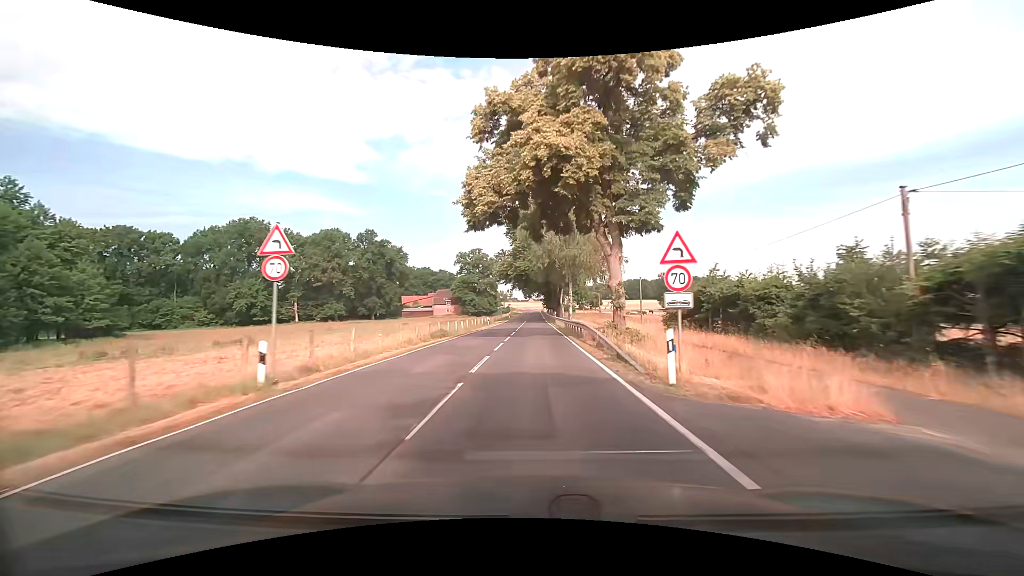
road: secondary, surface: asphalt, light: Day
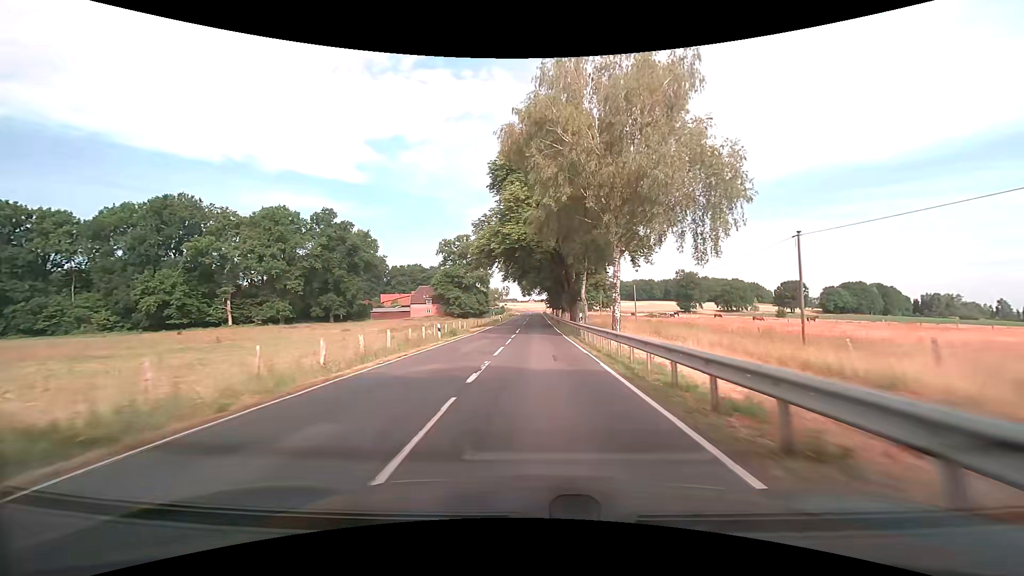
(-0.1, +31.6) m; 0°
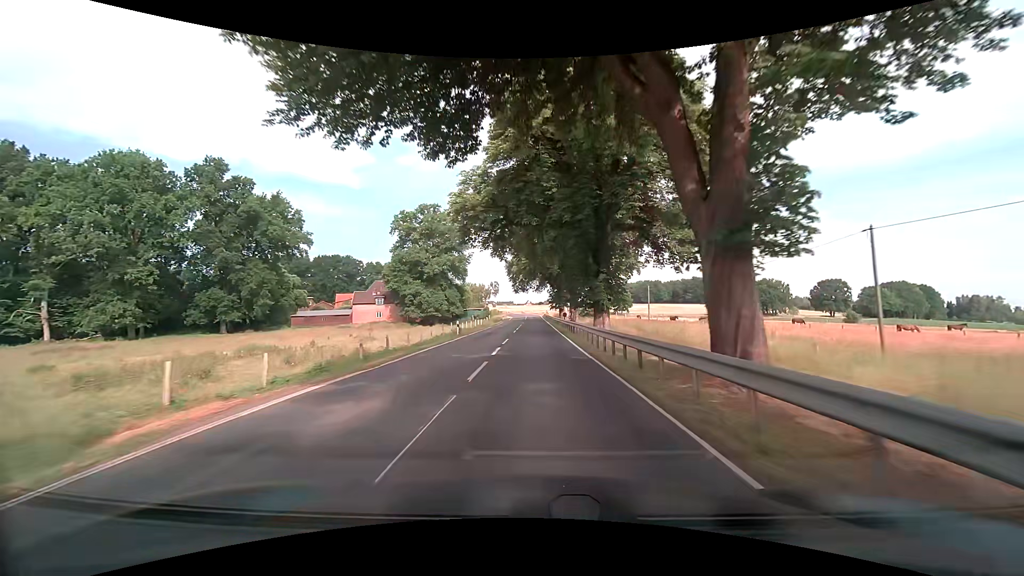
(0.0, +41.6) m; 0°
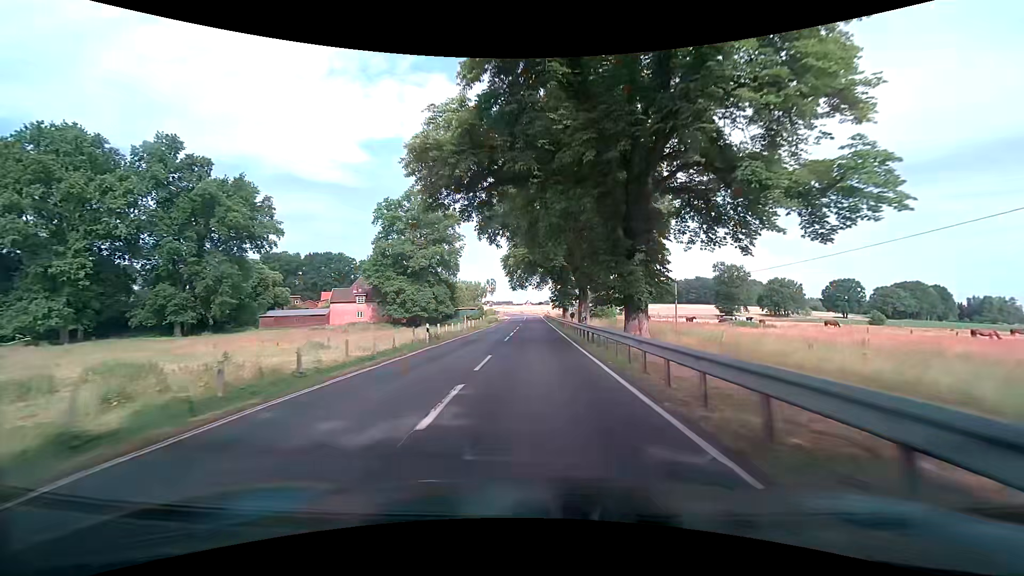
(0.0, +10.3) m; 0°
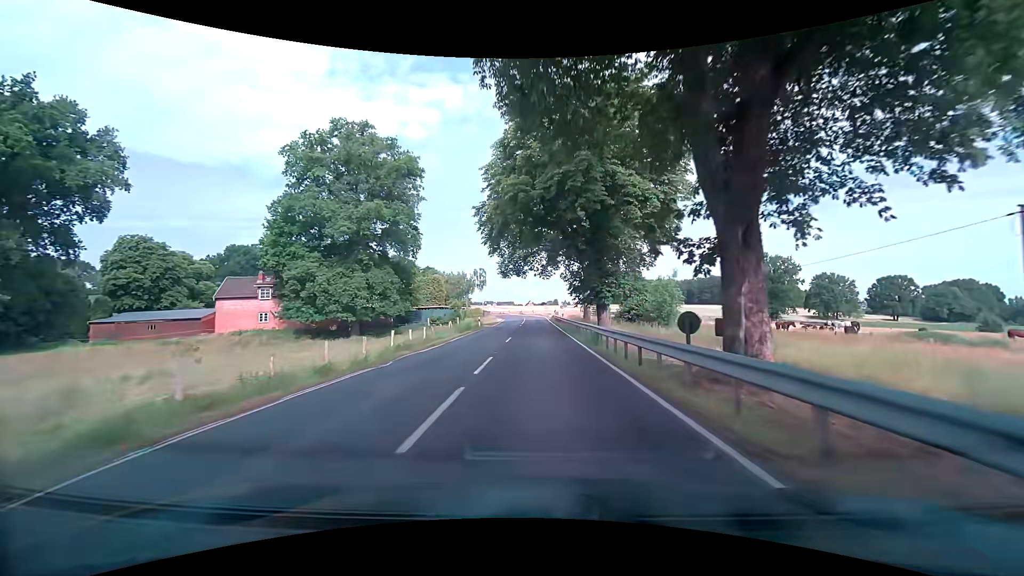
(0.0, +30.8) m; 0°
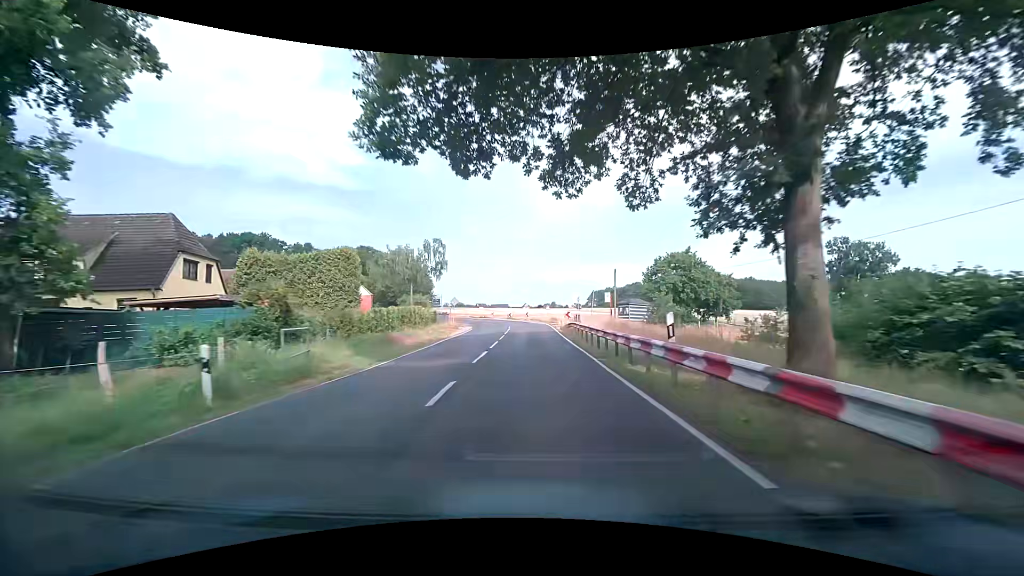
(+0.1, +39.7) m; 0°
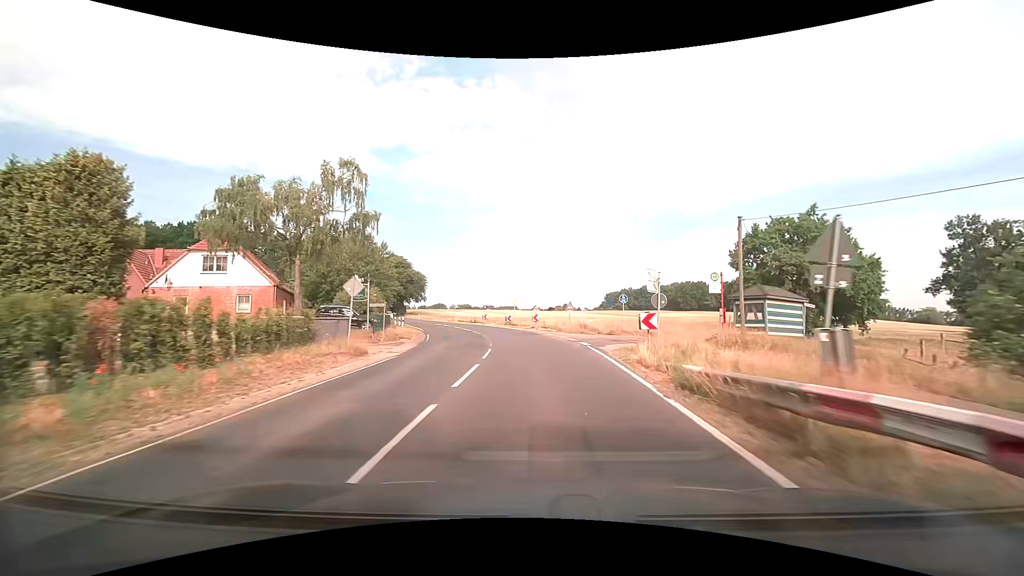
(-0.1, +27.9) m; -1°
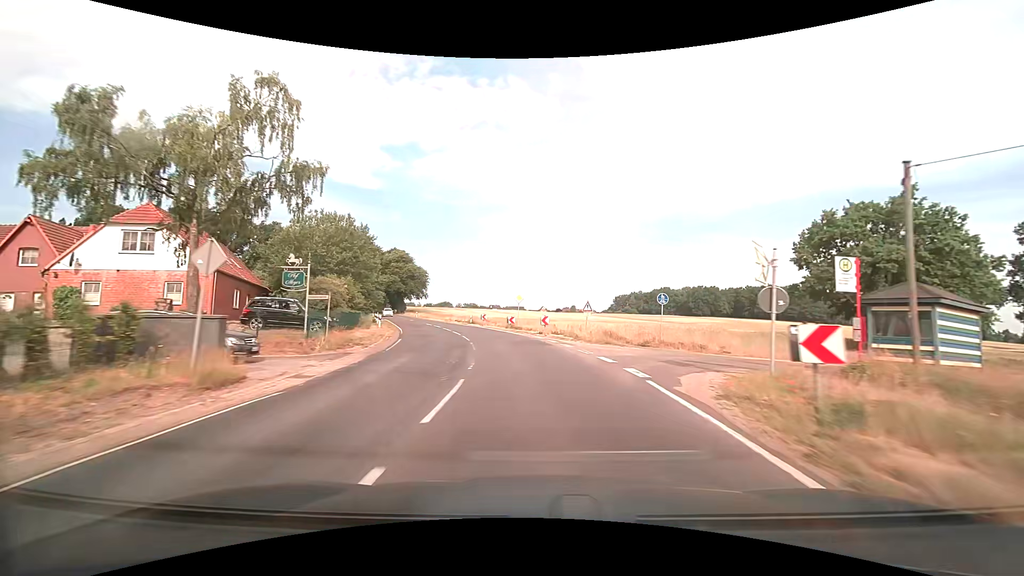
(-0.1, +8.9) m; -1°
(0, +10) (-1, +20) (-2, +30) (-5, +40) (-7, +49) (-11, +59) (-14, +68) (-17, +77) (-21, +87) (-24, +96) m
